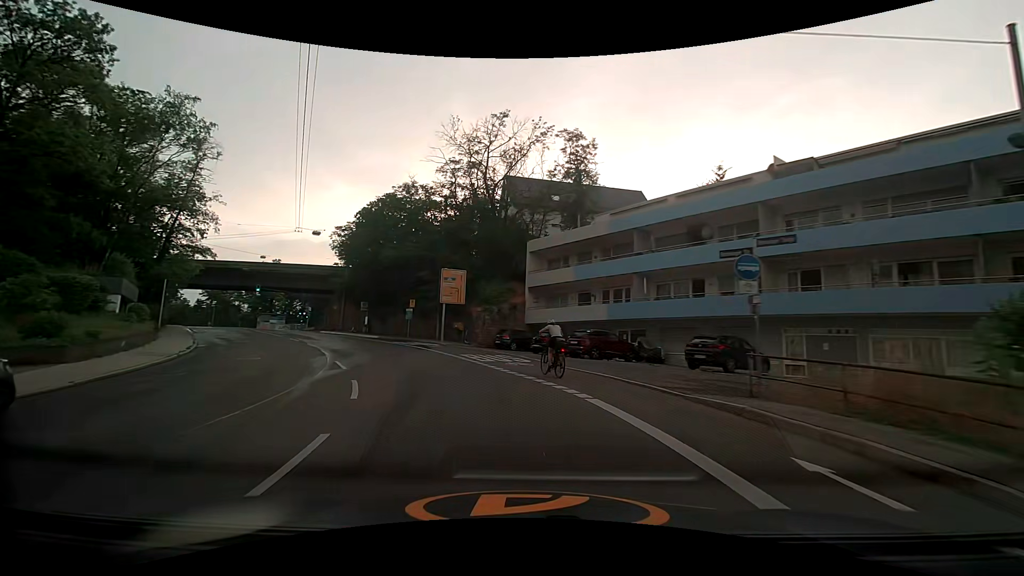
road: secondary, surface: asphalt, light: Day
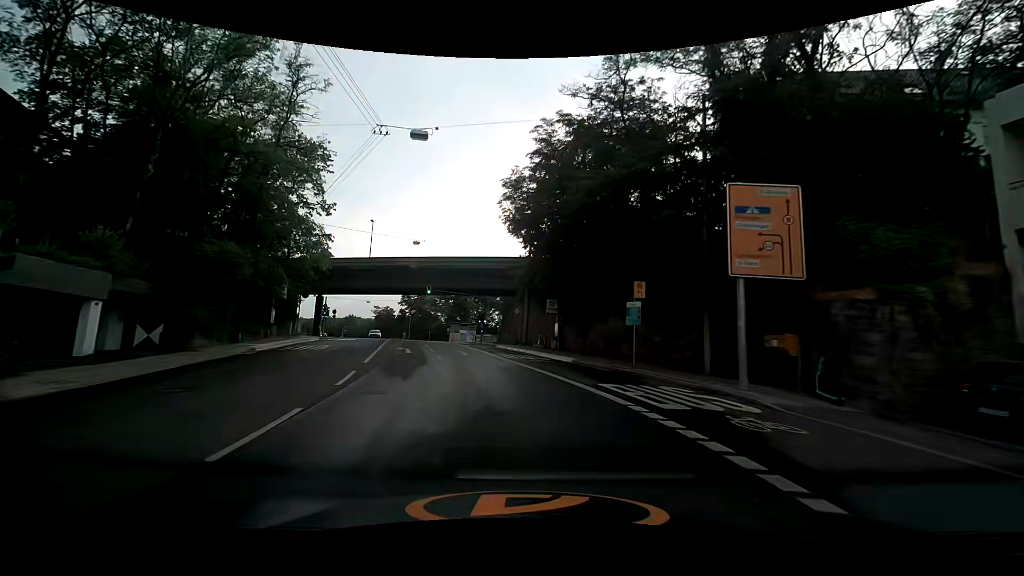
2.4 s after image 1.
(-5.4, +22.5) m; -24°
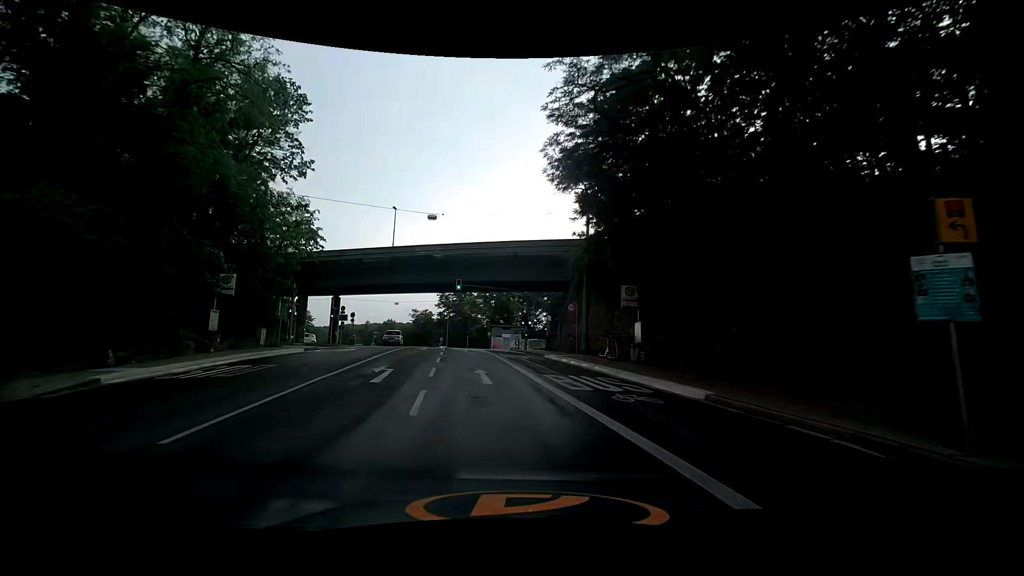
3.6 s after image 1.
(-0.6, +11.8) m; -5°
